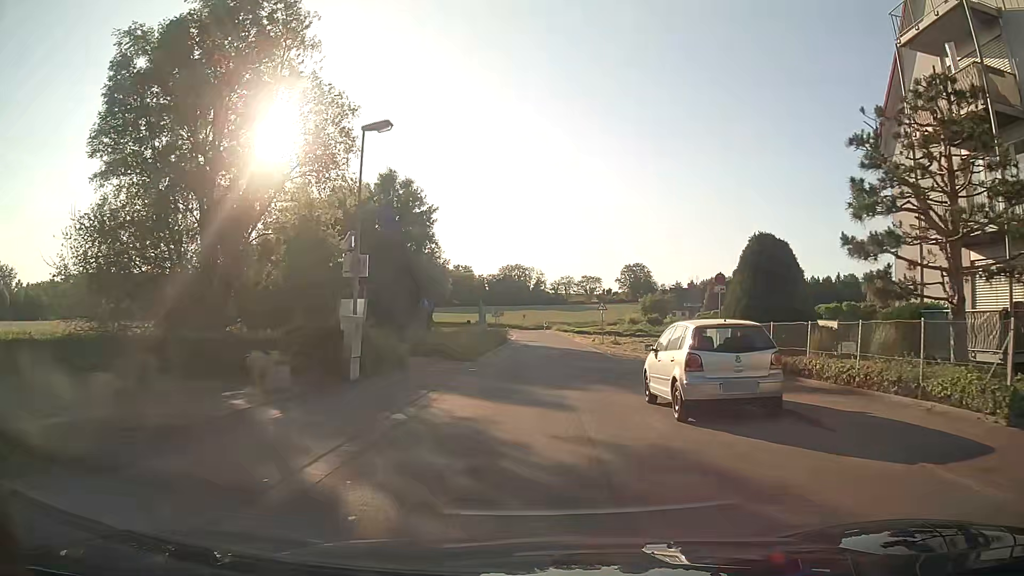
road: tertiary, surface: asphalt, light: Day
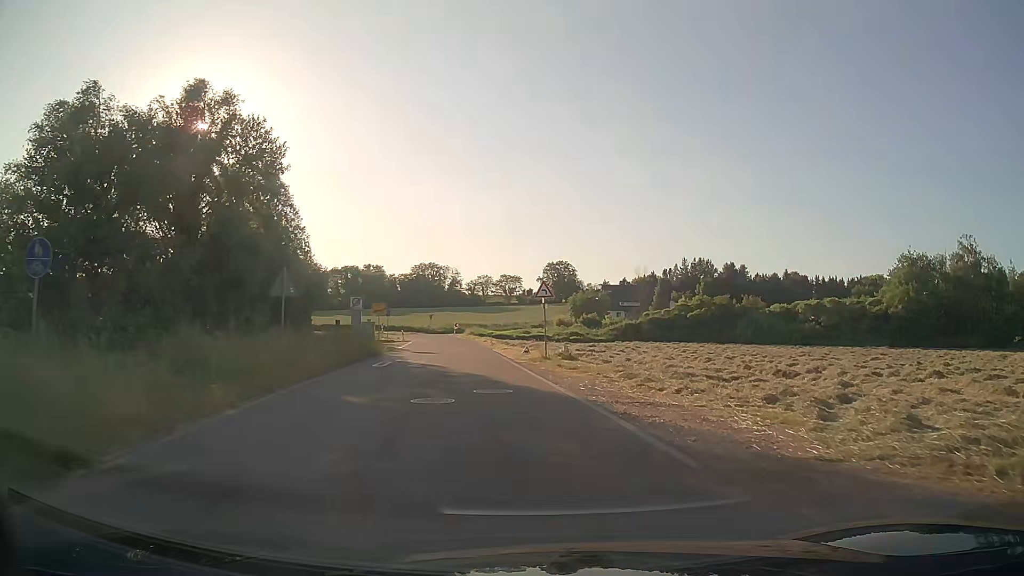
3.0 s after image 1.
(+0.8, +23.2) m; +6°
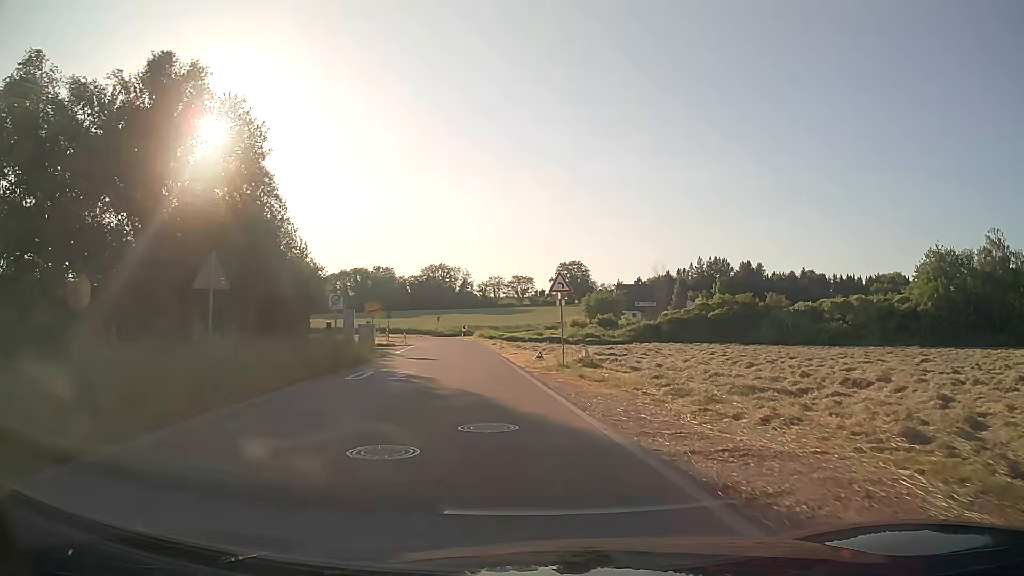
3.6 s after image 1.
(0.0, +5.0) m; -1°
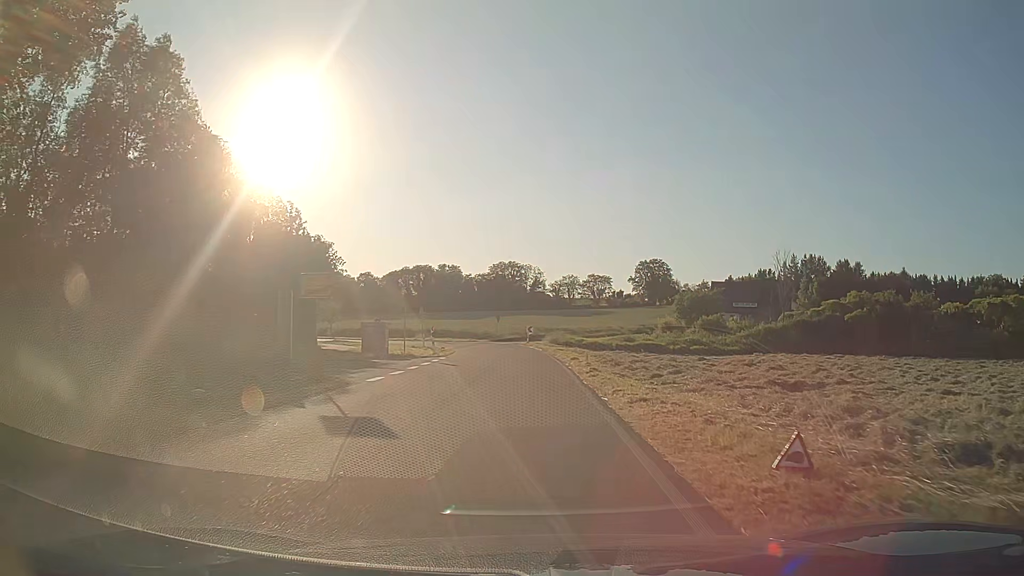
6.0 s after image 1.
(-1.5, +21.7) m; -6°
(0, +10) (0, +20) (0, +30) (-1, +40) (-1, +50) (-4, +60) (-9, +68) (-16, +75) (-25, +80) (-33, +86) m
